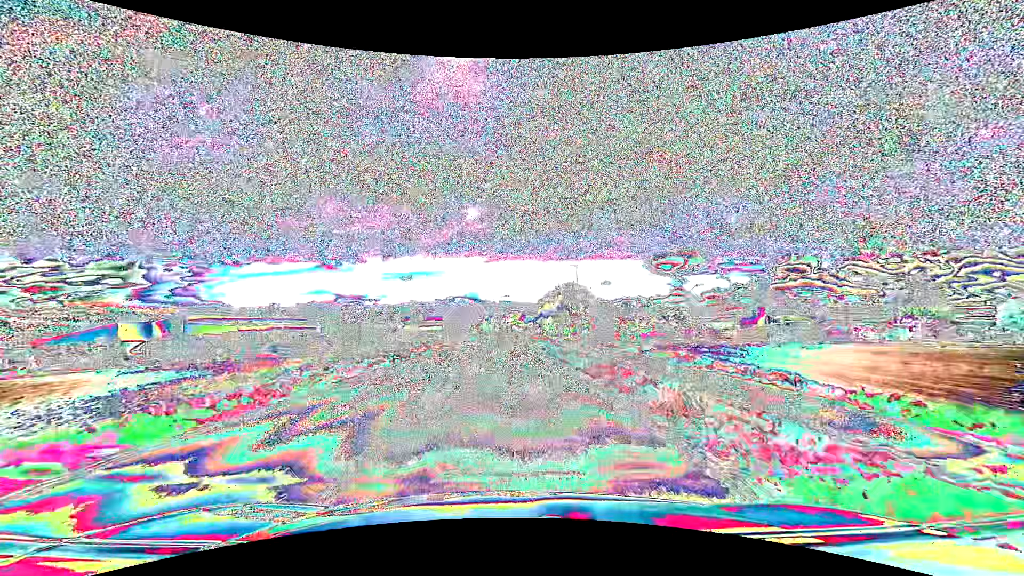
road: primary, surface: asphalt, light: Day
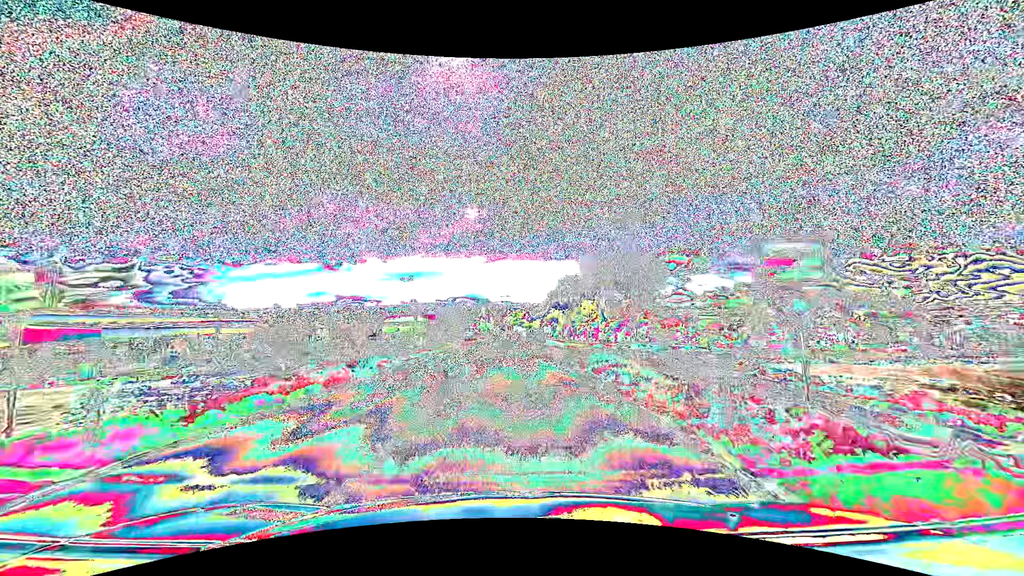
(+0.1, +30.7) m; 0°
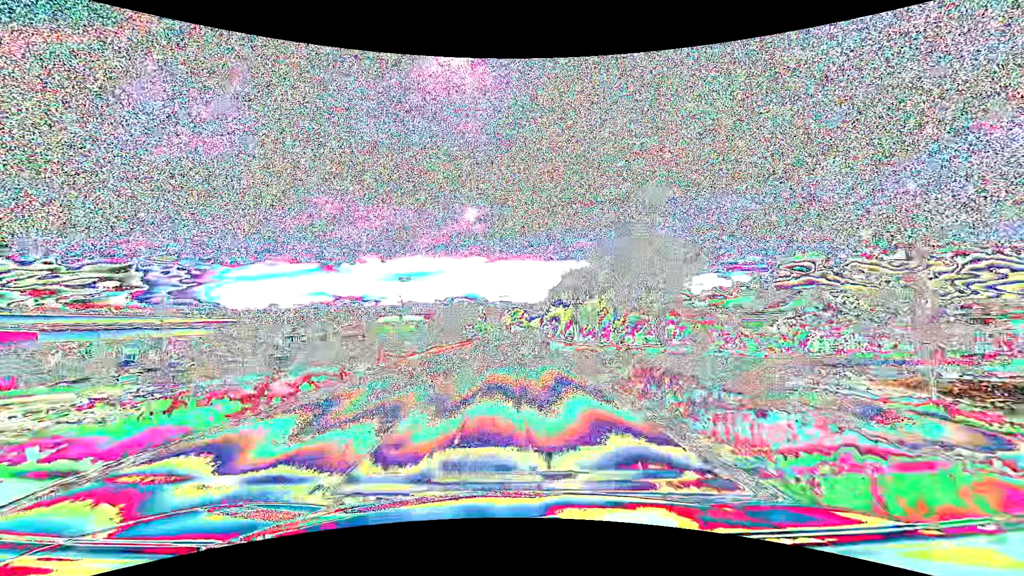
(0.0, +7.6) m; 0°
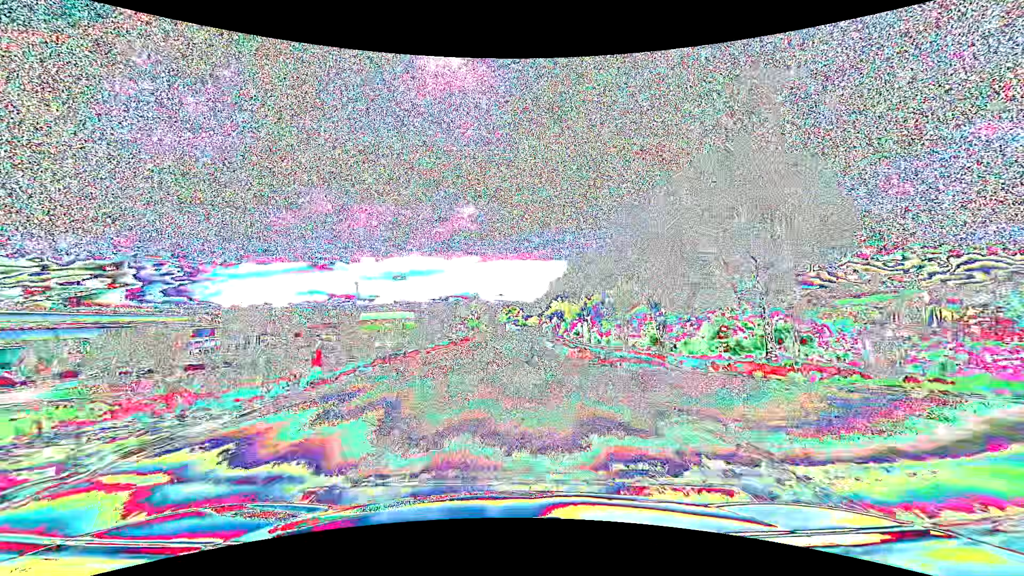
(+0.1, +15.3) m; +1°
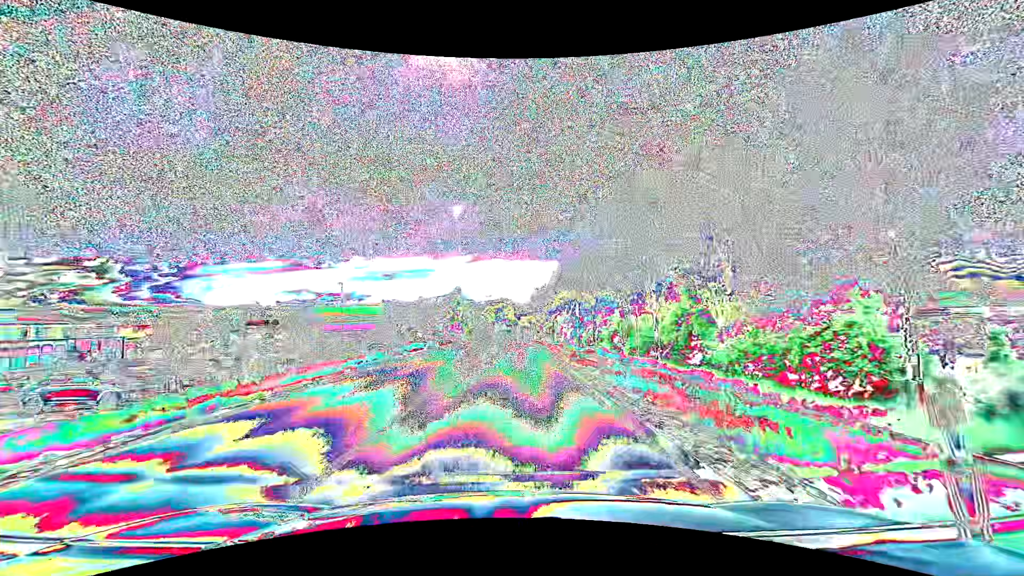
(+0.2, +30.6) m; +1°
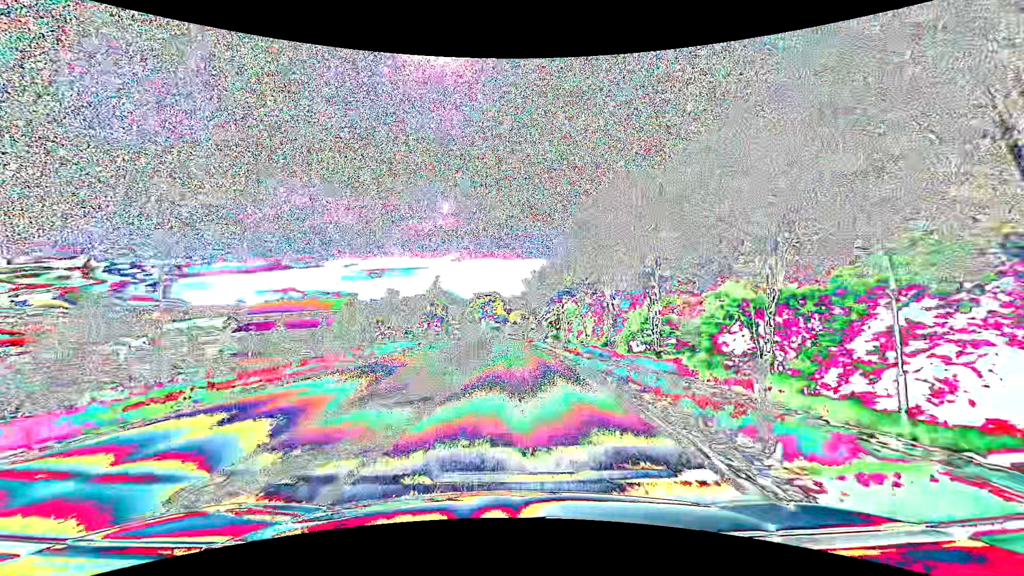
(+0.3, +23.0) m; +1°
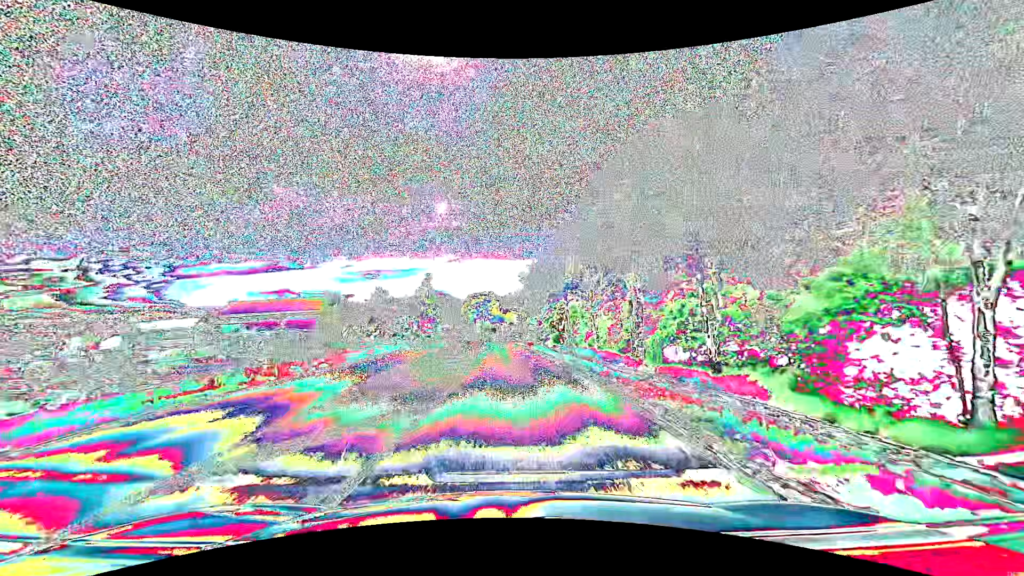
(0.0, +7.7) m; +1°
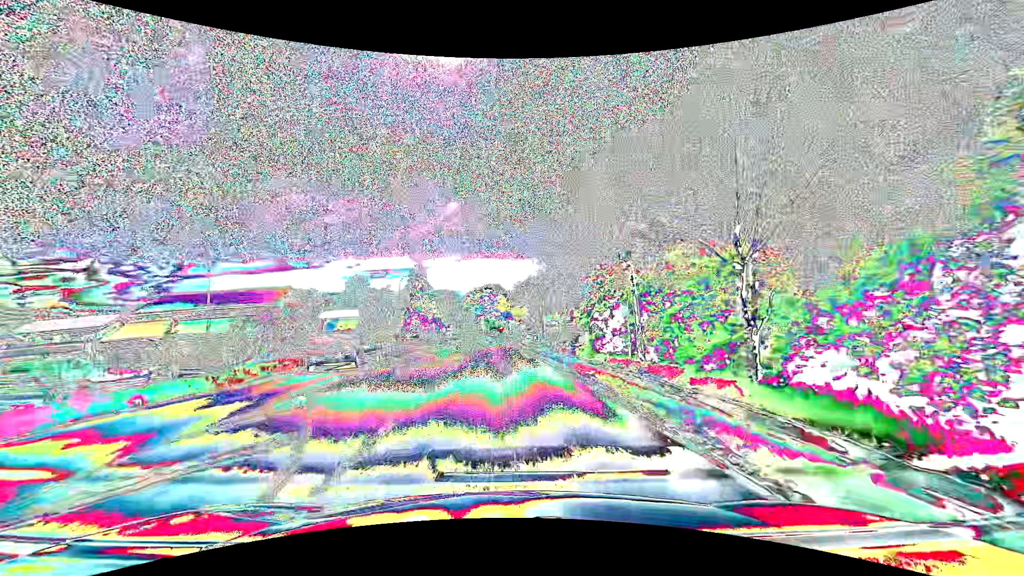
(-0.1, +23.0) m; -1°
(0, +10) (0, +20) (-1, +30) (-1, +40) (-2, +50) (-3, +60) (-3, +70) (-4, +80) (-5, +90) (-6, +100) m
